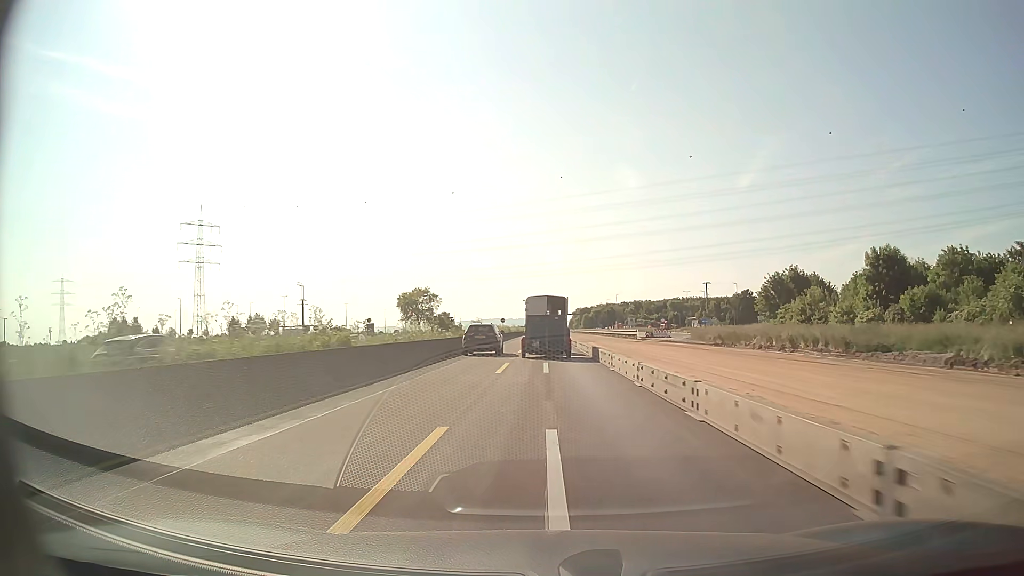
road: motorway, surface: asphalt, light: Day
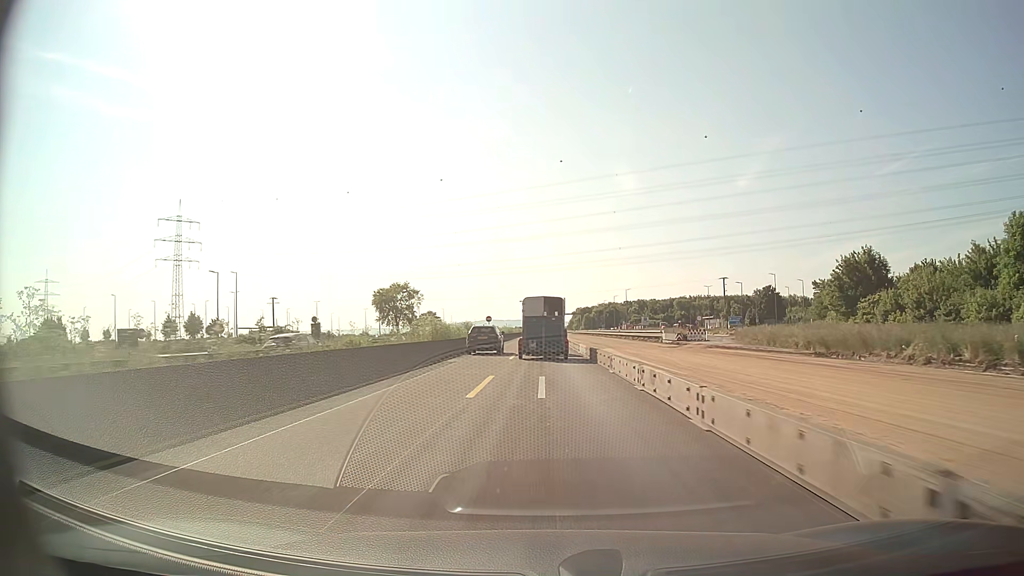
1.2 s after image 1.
(+0.1, +24.9) m; 0°
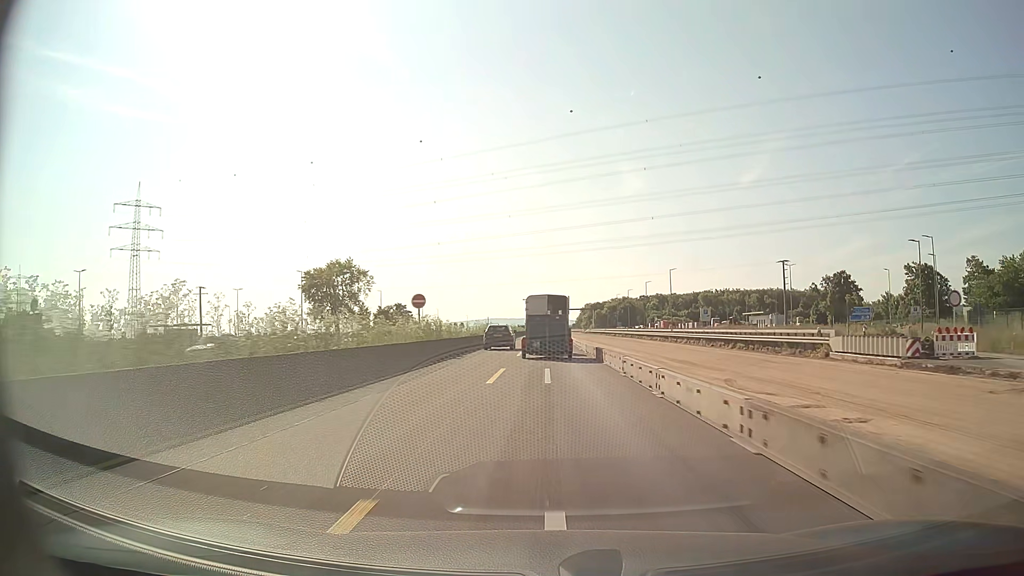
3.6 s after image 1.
(-0.2, +49.6) m; 0°
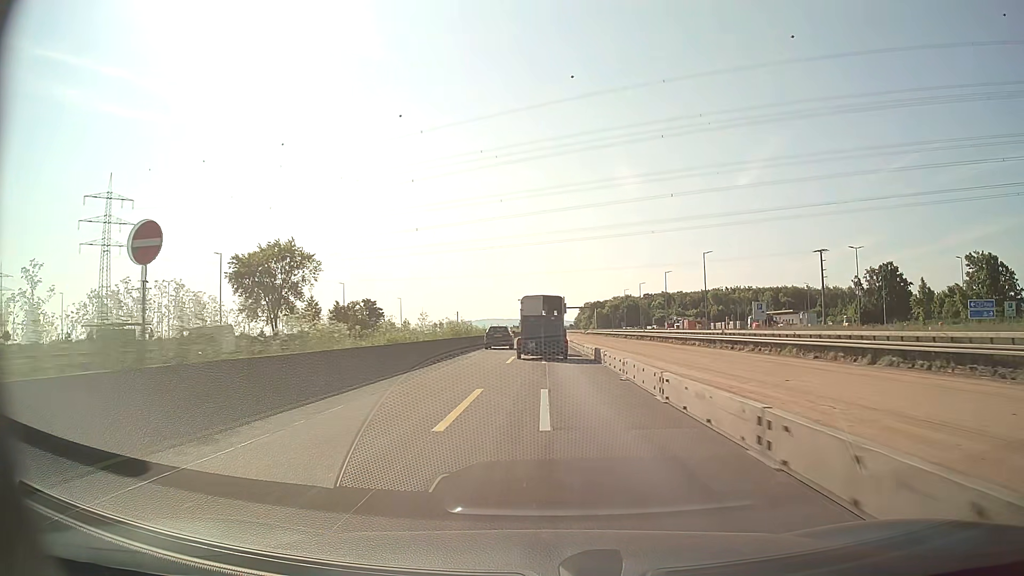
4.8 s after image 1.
(0.0, +24.7) m; 0°
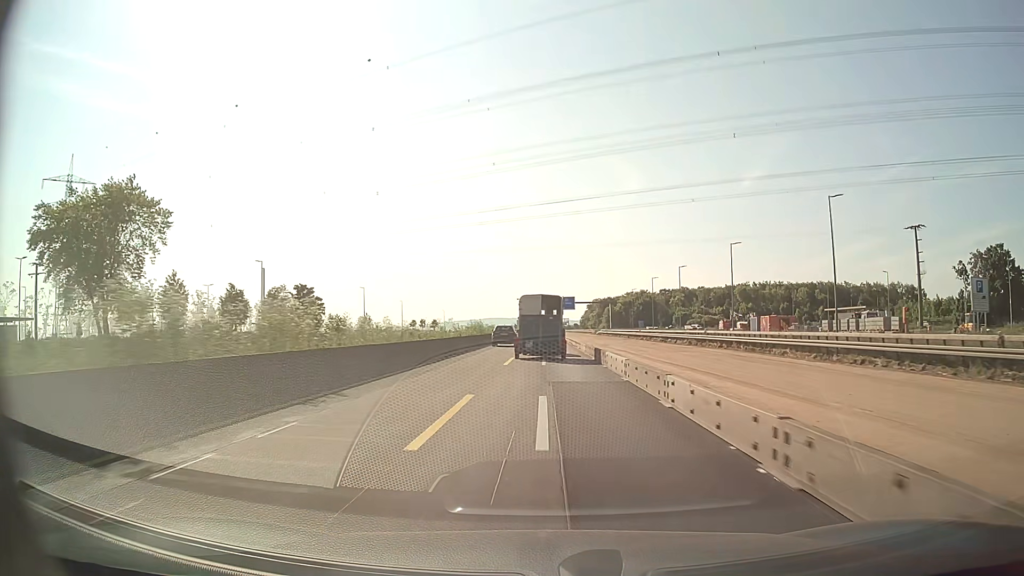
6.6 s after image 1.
(+0.1, +36.9) m; 0°
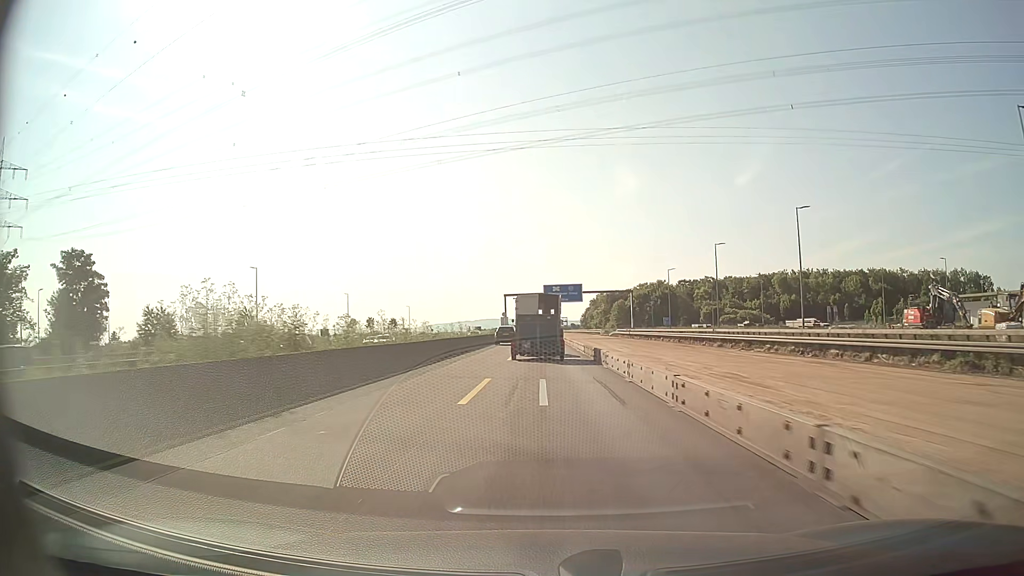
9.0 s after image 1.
(0.0, +48.7) m; 0°
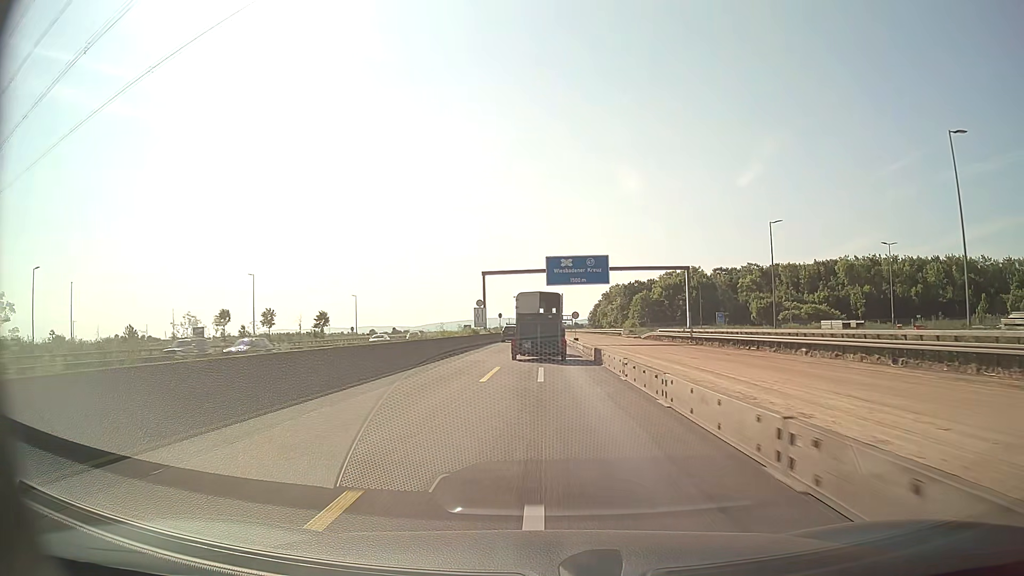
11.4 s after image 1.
(0.0, +47.3) m; 0°
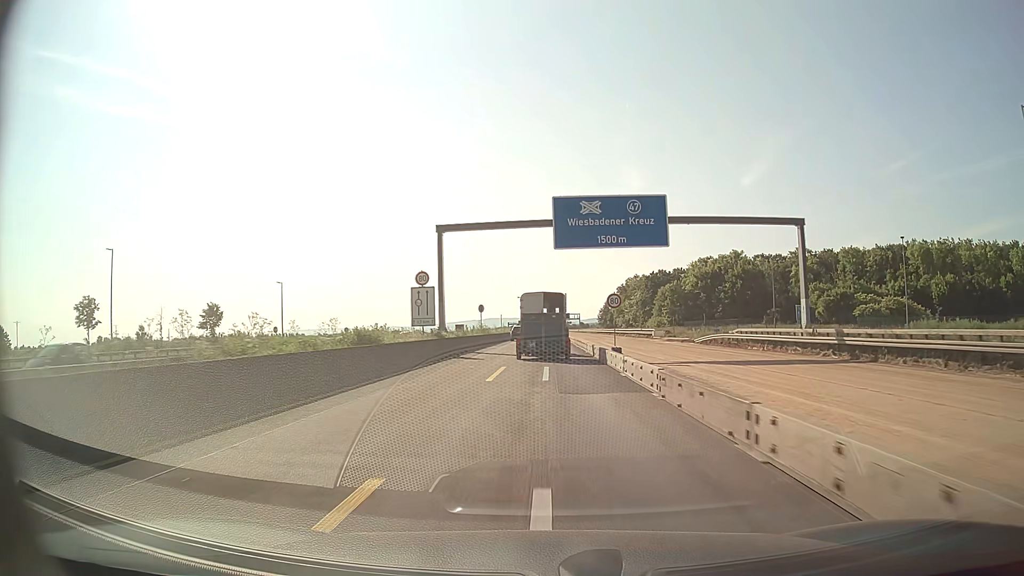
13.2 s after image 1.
(0.0, +34.7) m; 0°
(0, +10) (0, +20) (0, +30) (0, +40) (0, +50) (0, +60) (0, +70) (0, +80) (0, +90) (+1, +100) m
